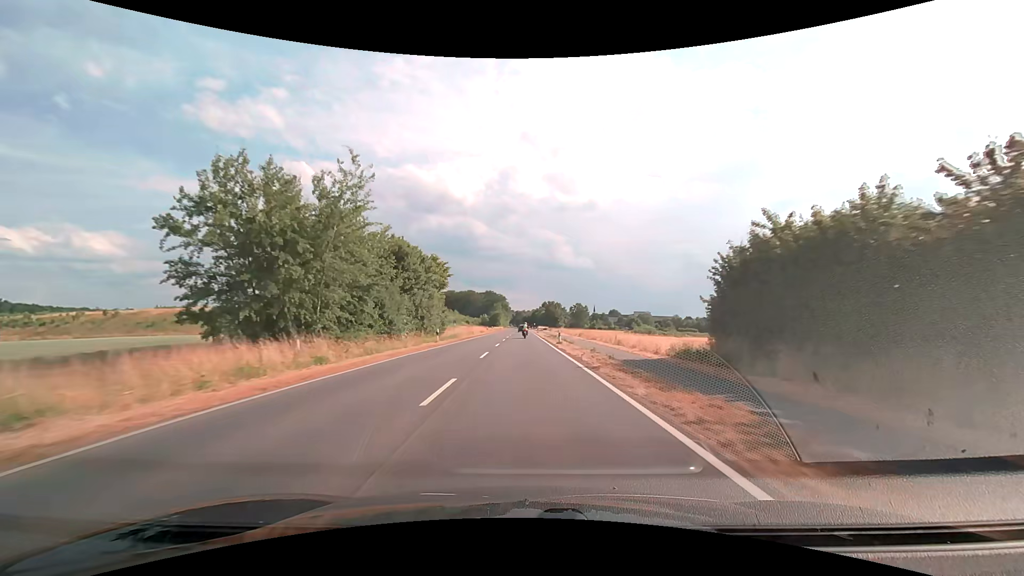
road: secondary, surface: asphalt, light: Day
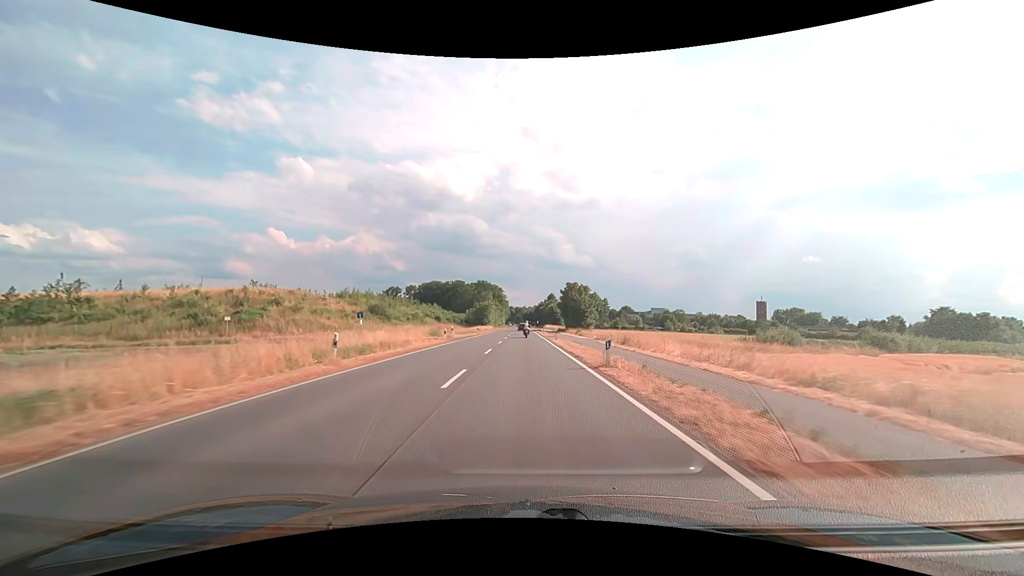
(-0.3, +69.6) m; 0°
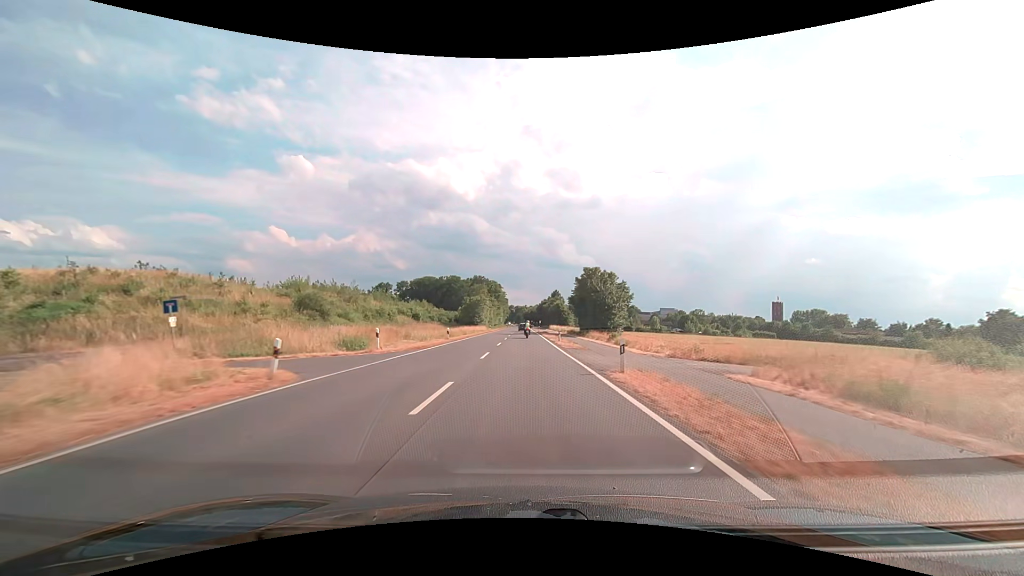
(-0.1, +26.9) m; 0°
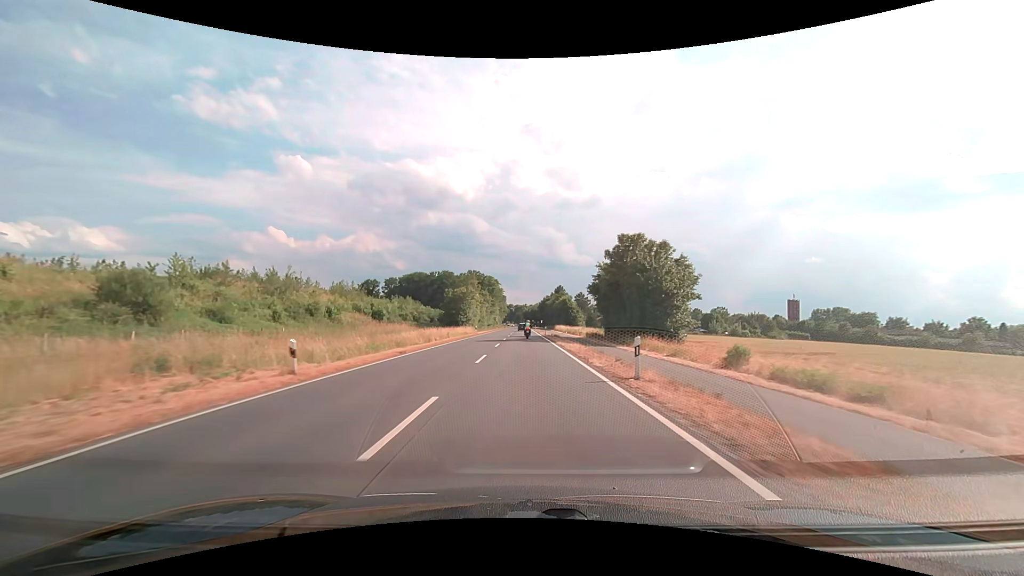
(0.0, +26.2) m; 0°
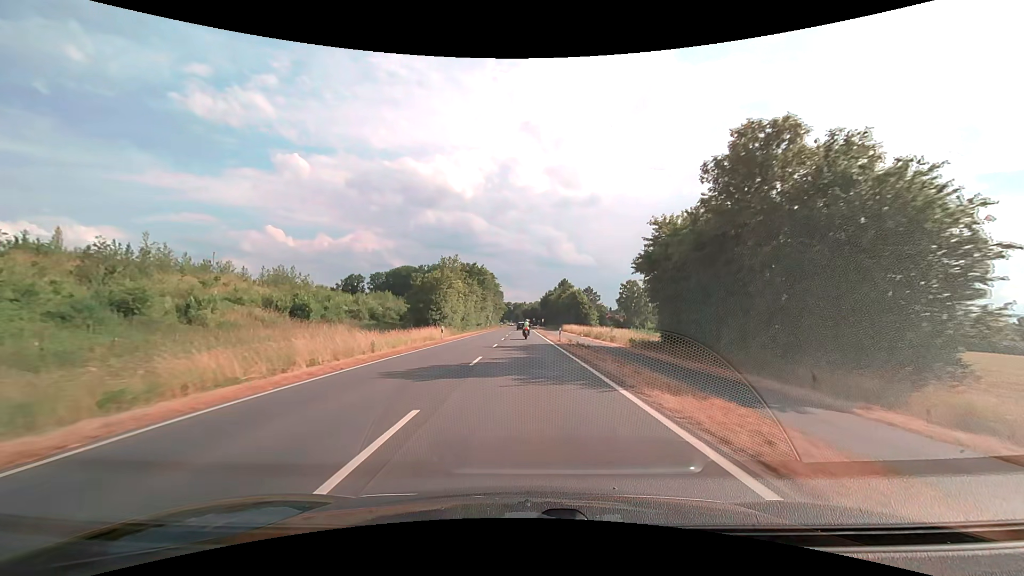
(0.0, +25.2) m; 0°
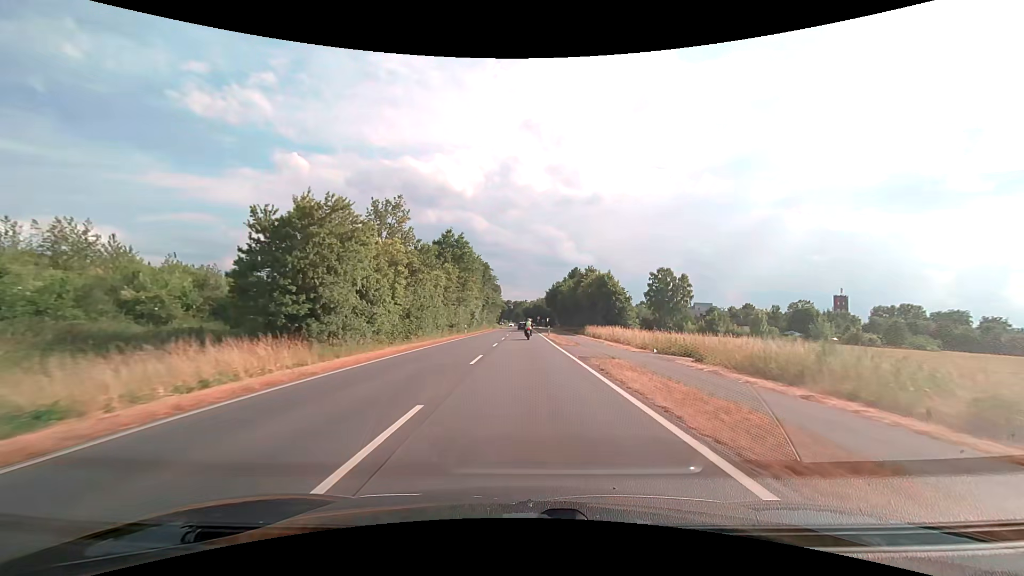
(0.0, +35.2) m; 0°
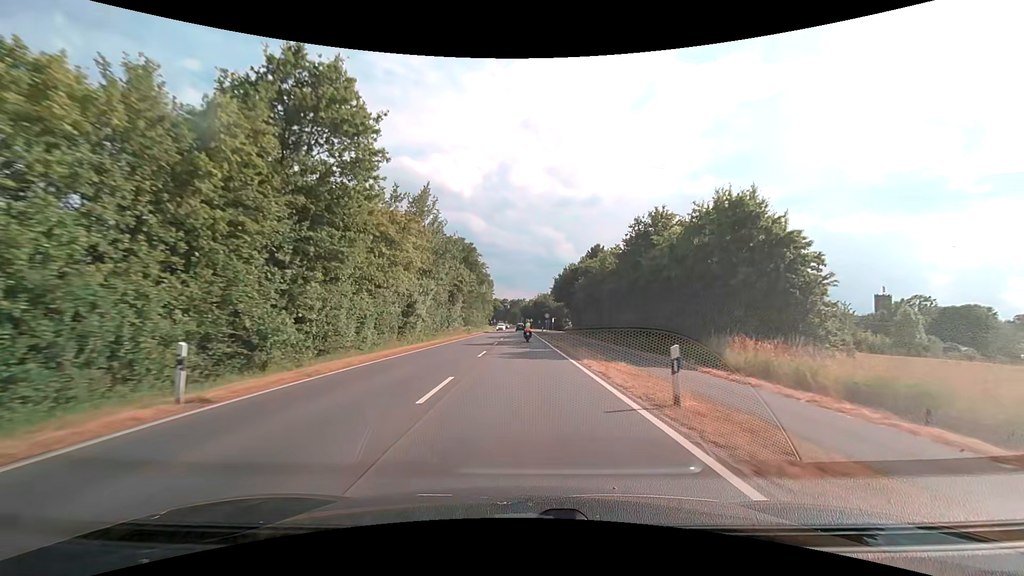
(+0.1, +43.2) m; 0°
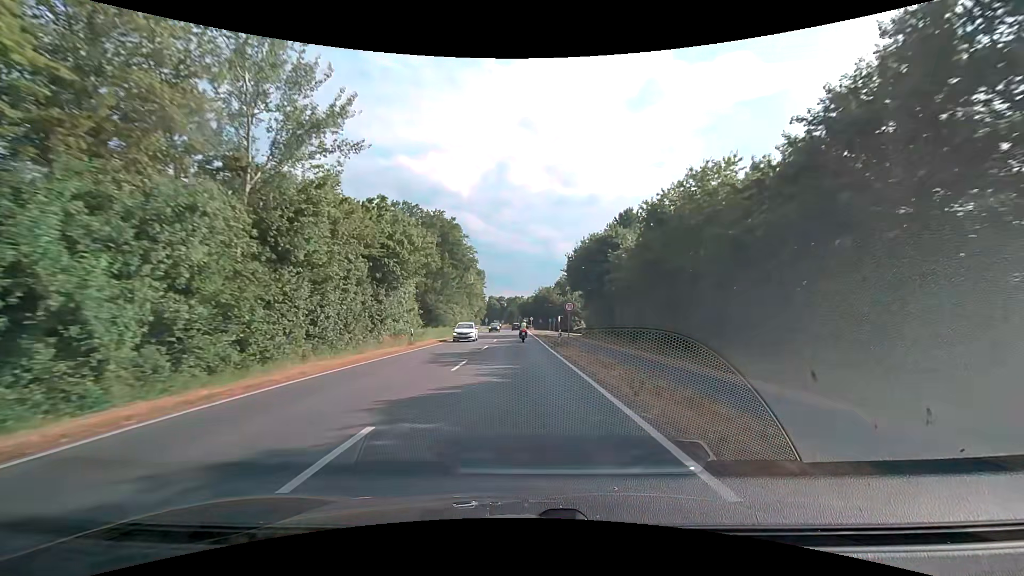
(0.0, +29.7) m; 0°
(0, +10) (0, +20) (0, +30) (0, +40) (0, +50) (0, +60) (0, +70) (0, +80) (-1, +90) (-1, +100) m
